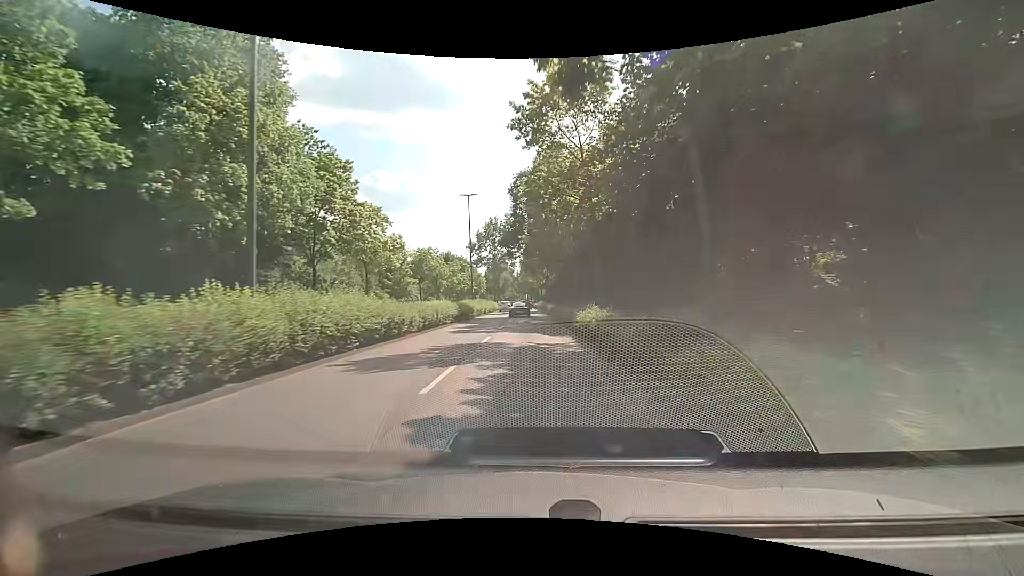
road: primary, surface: asphalt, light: Day
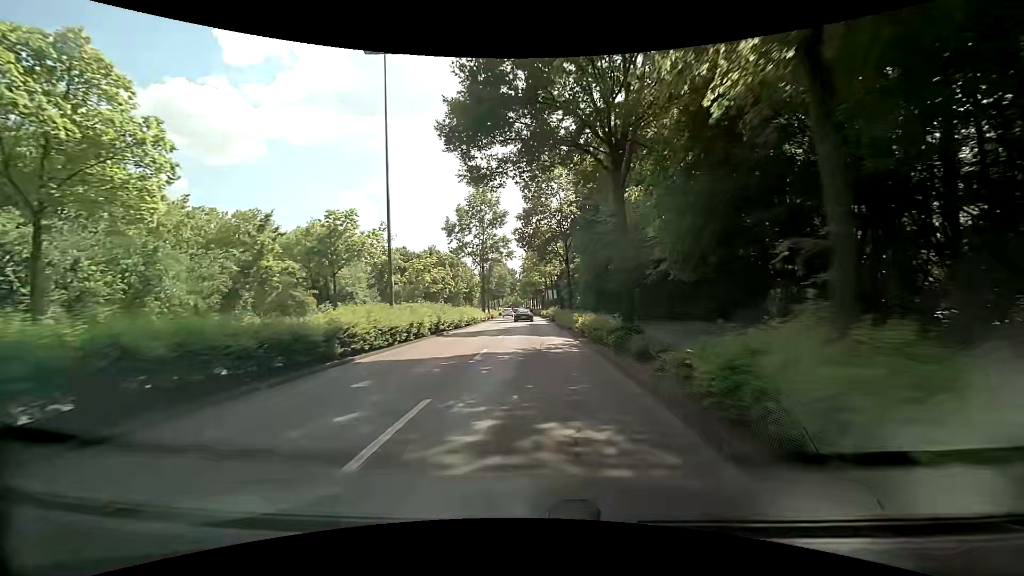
(+0.2, +30.2) m; 0°
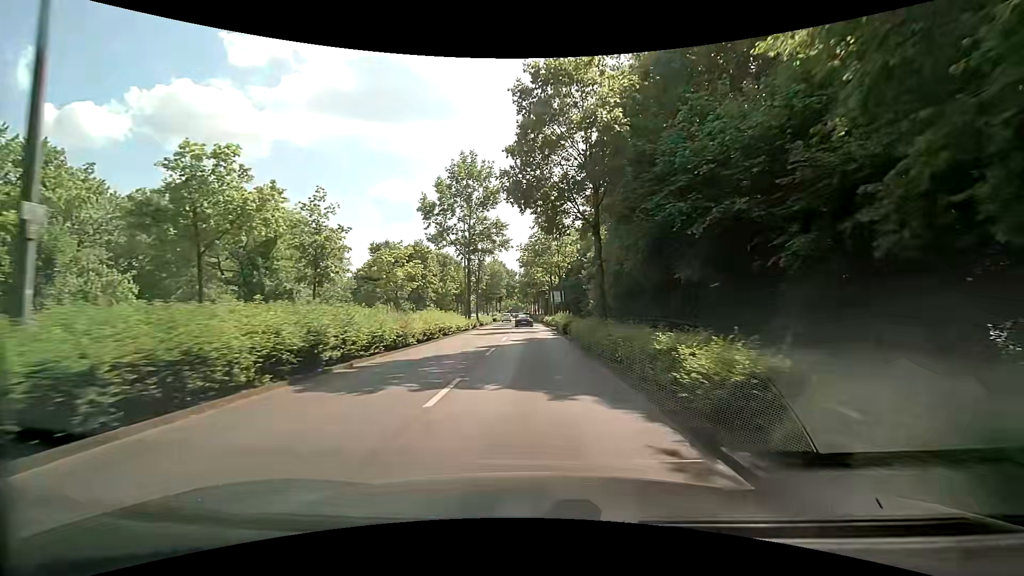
(0.0, +15.0) m; 0°
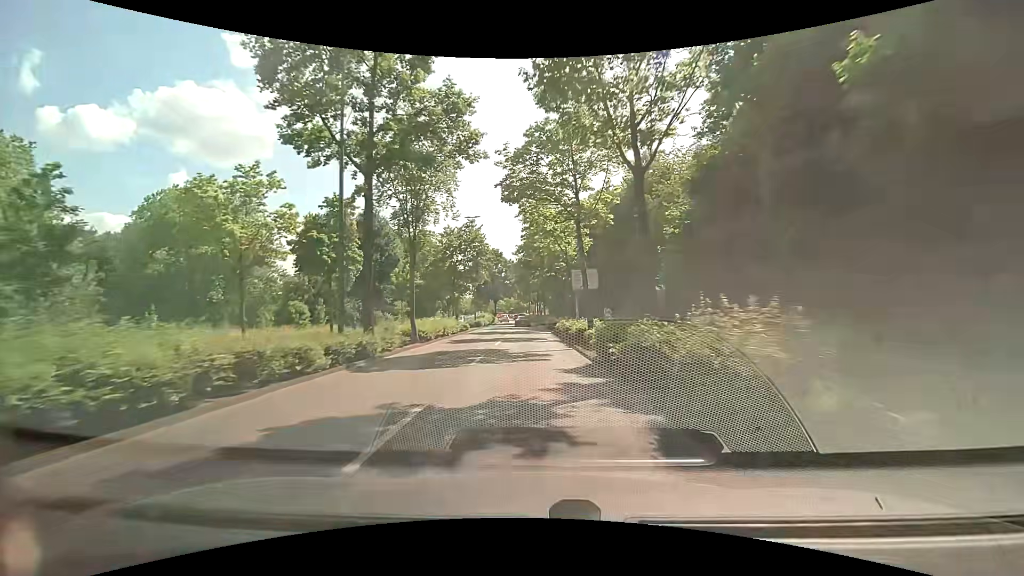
(-0.3, +29.9) m; -1°
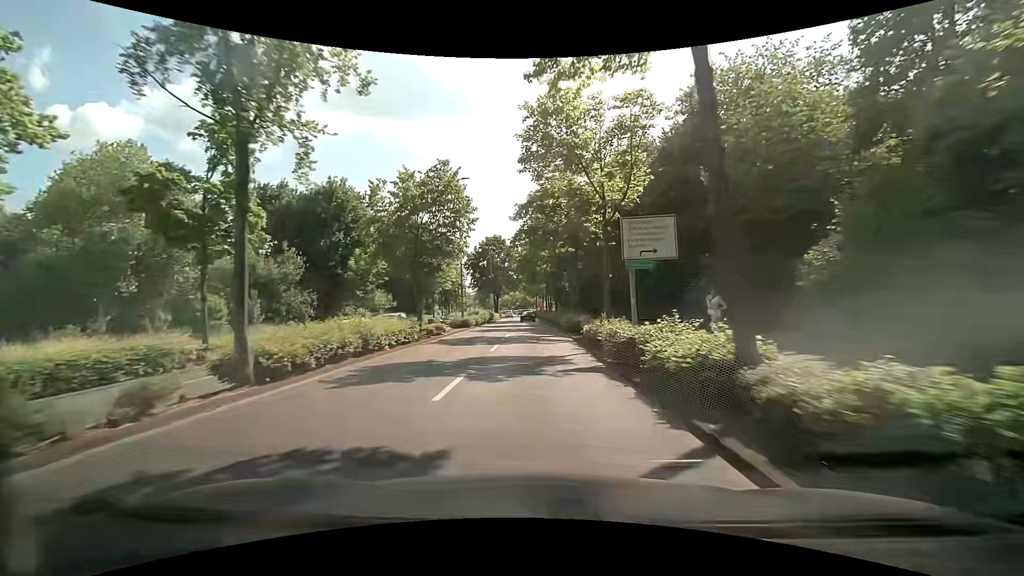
(-0.1, +14.9) m; 0°
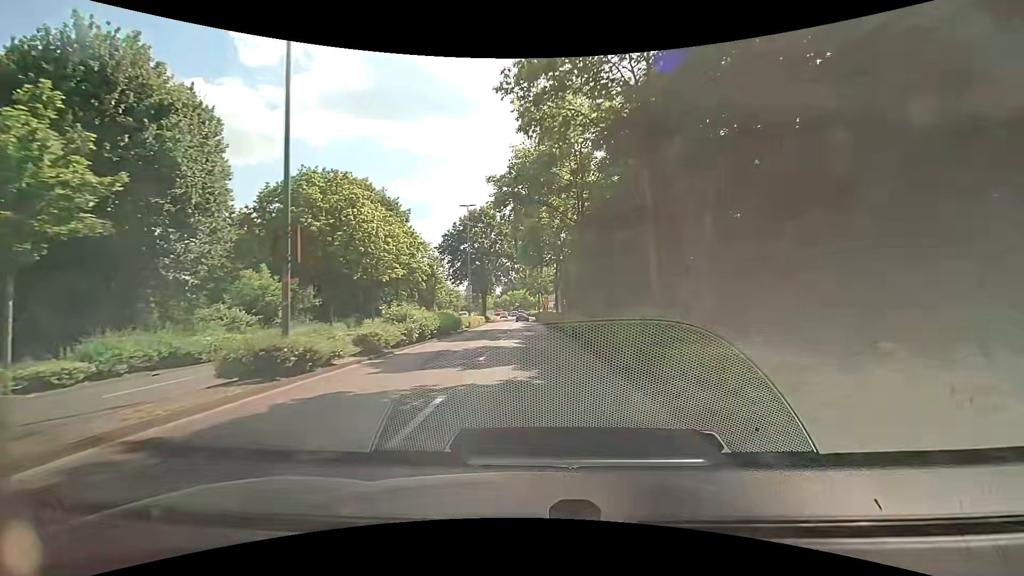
(-0.5, +29.7) m; -1°
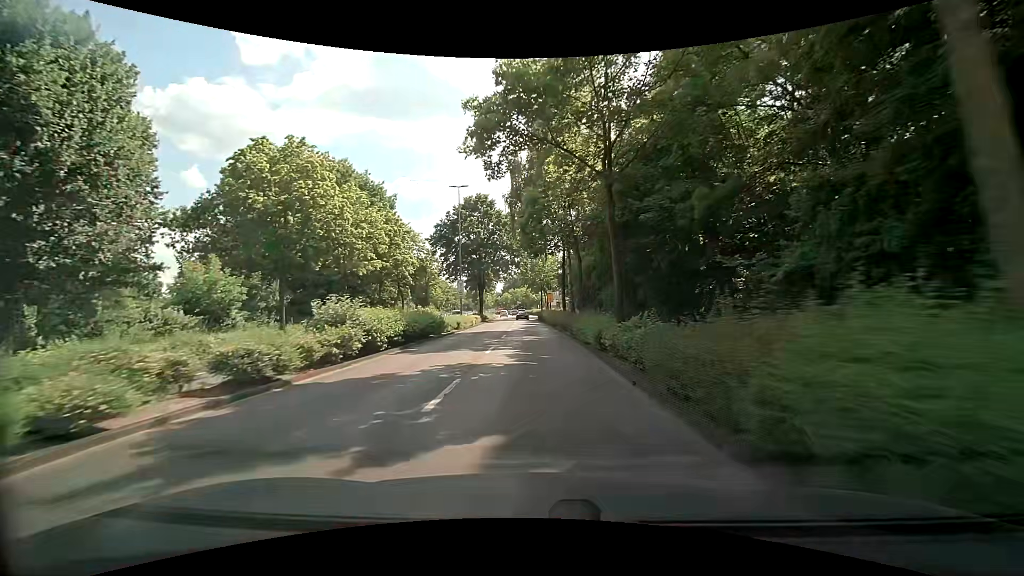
(0.0, +7.4) m; 0°
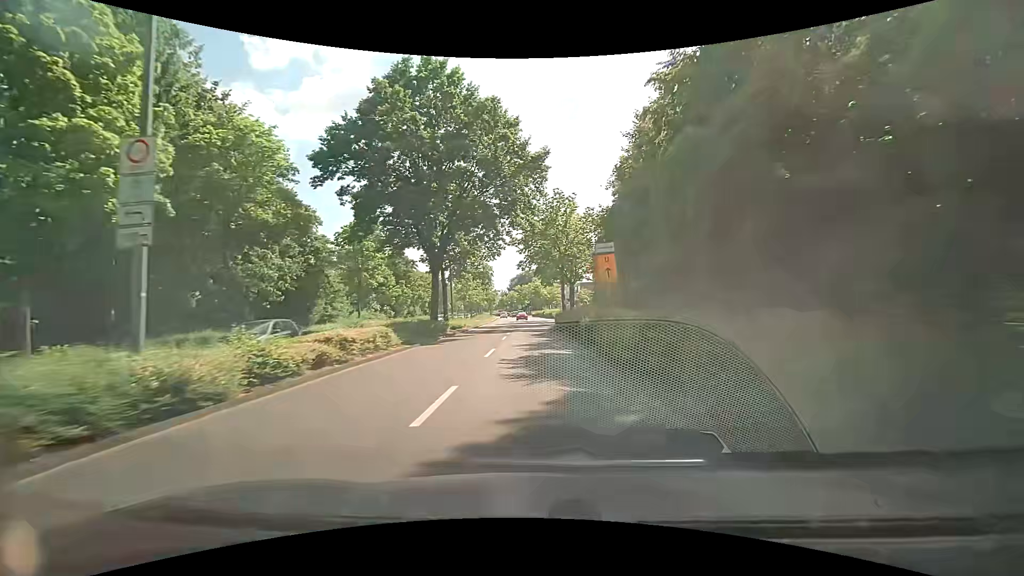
(-0.3, +37.1) m; -1°
(0, +10) (0, +20) (0, +30) (0, +40) (0, +50) (-1, +60) (-1, +70) (-1, +80) (-2, +90) (-2, +100) m
